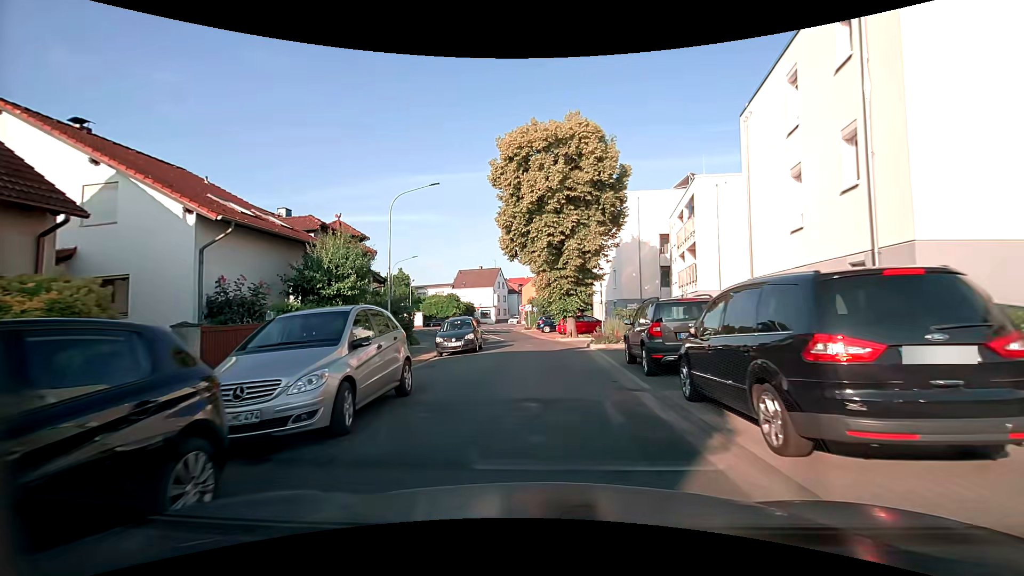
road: residential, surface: asphalt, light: Day
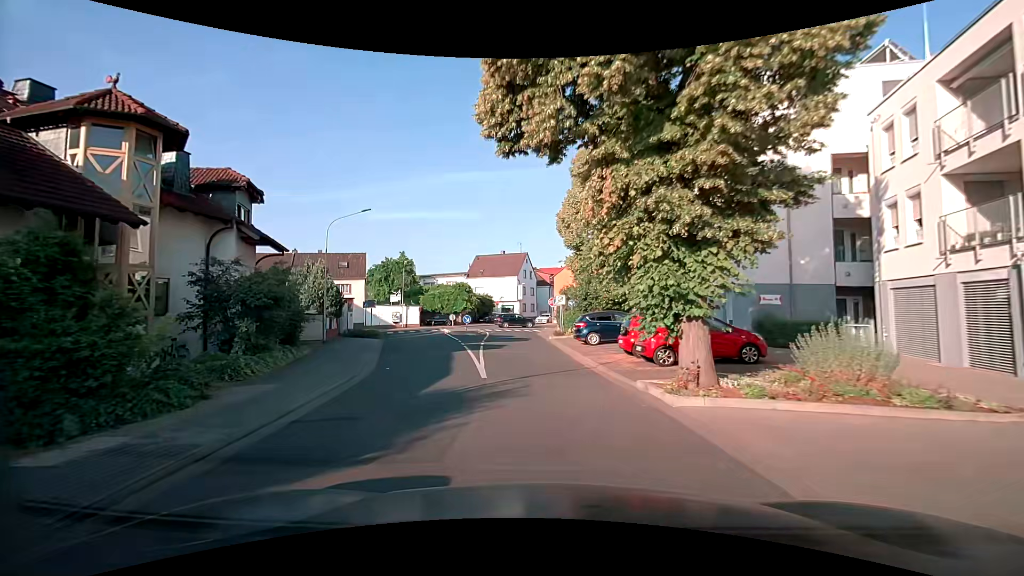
(-0.5, +21.3) m; -5°
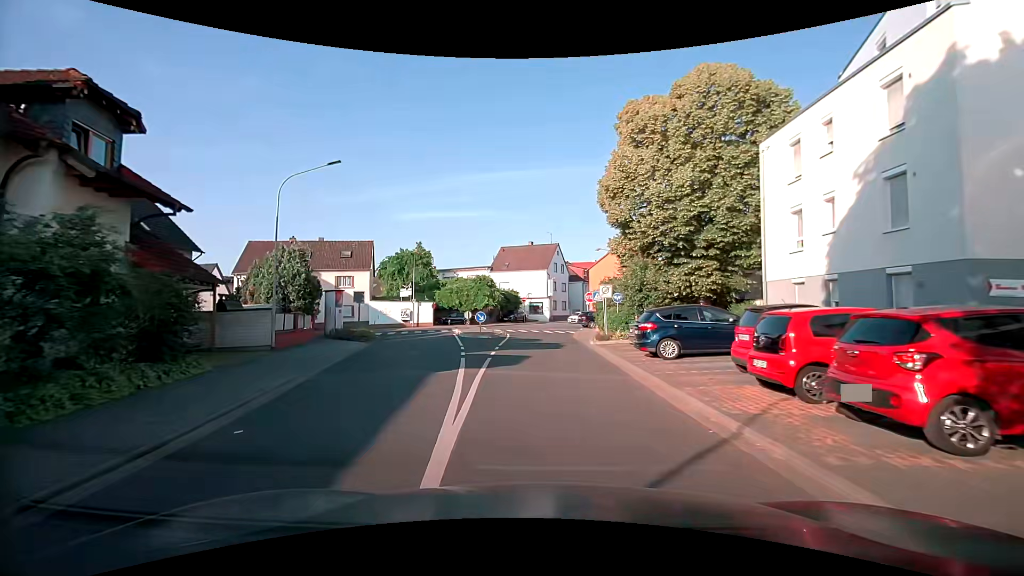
(-0.3, +9.0) m; -5°
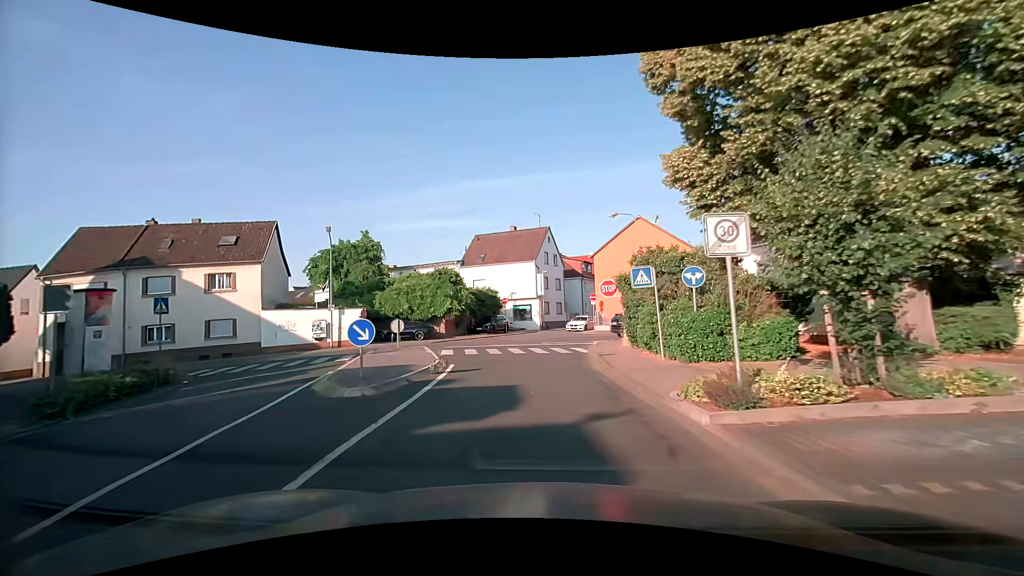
(+0.7, +17.9) m; +2°
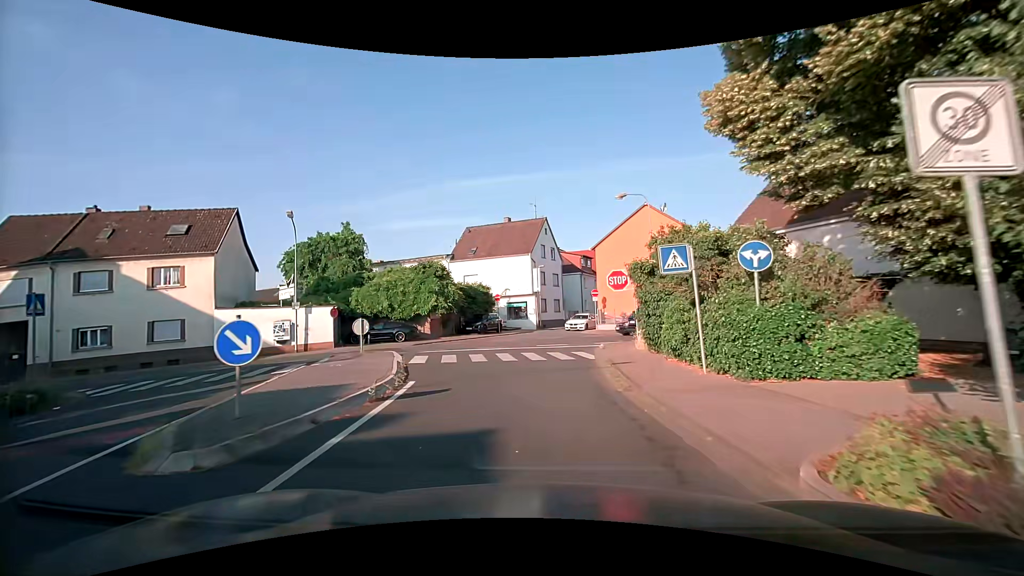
(0.0, +4.3) m; 0°
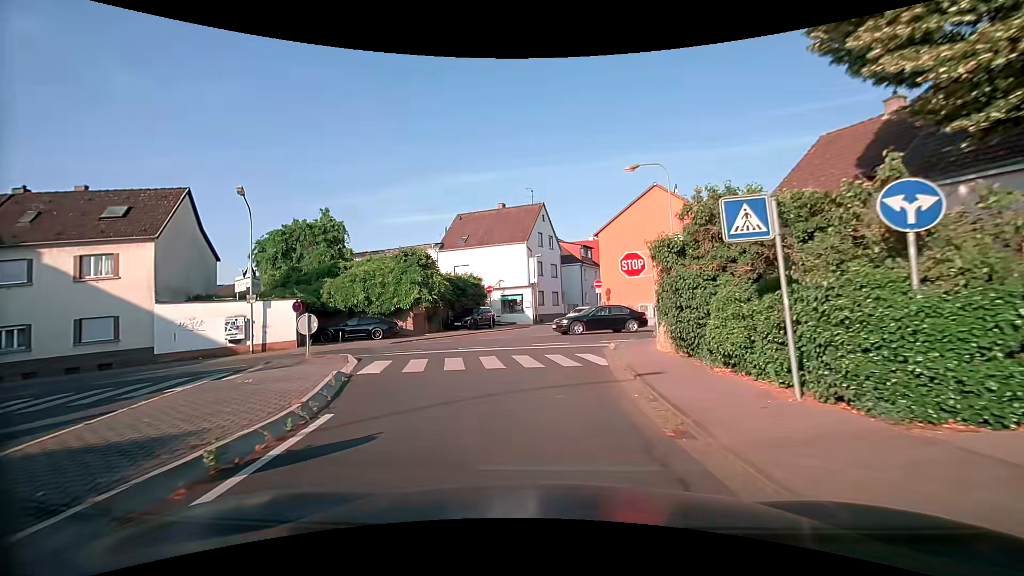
(0.0, +4.1) m; 0°
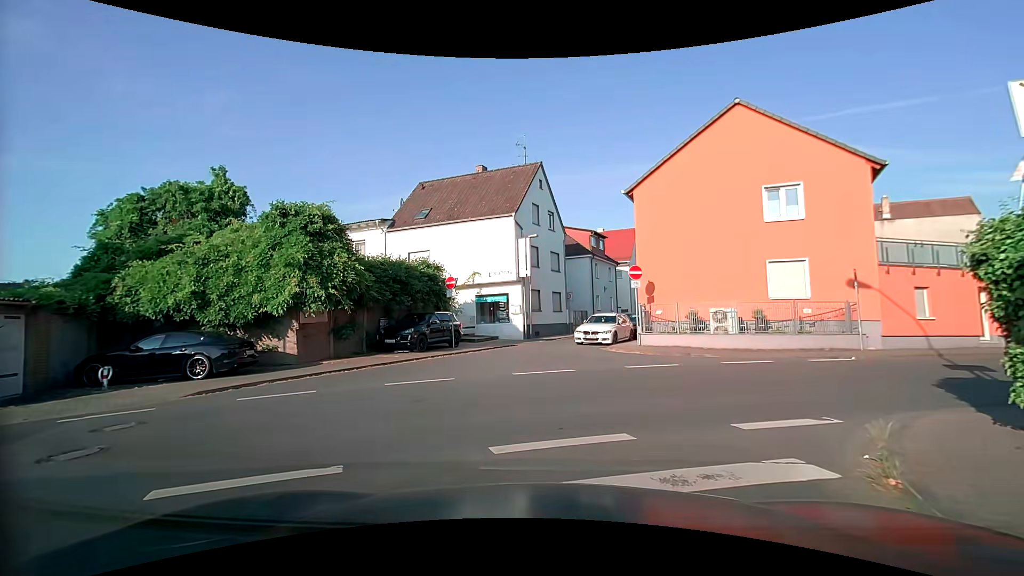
(+0.1, +14.7) m; 0°
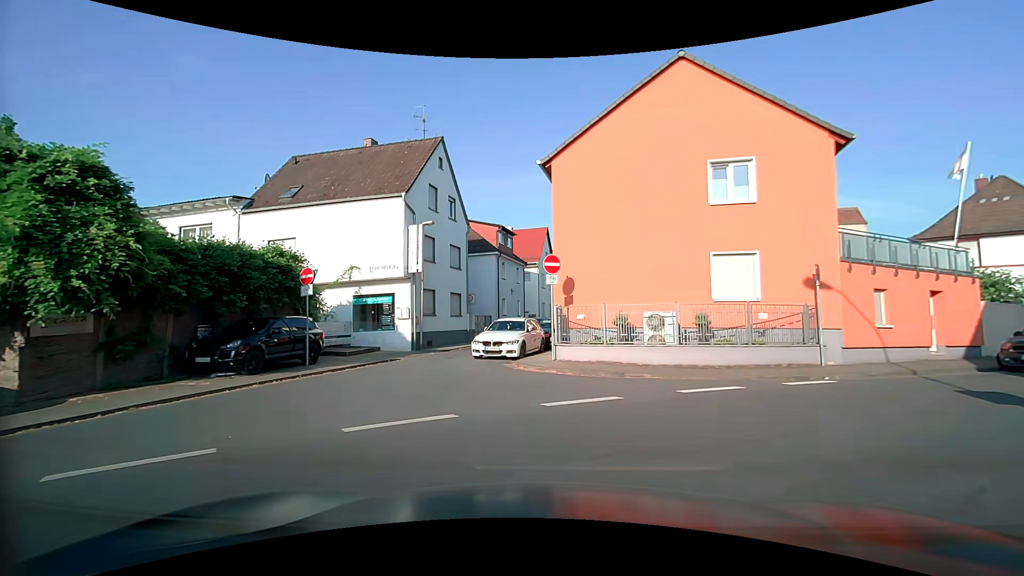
(+0.4, +5.2) m; +12°
(+5, +8) (+13, +13) (+21, +19) (+29, +25) (+37, +32) (+45, +38) (+53, +44) (+61, +50) (+68, +57) (+76, +63) m
